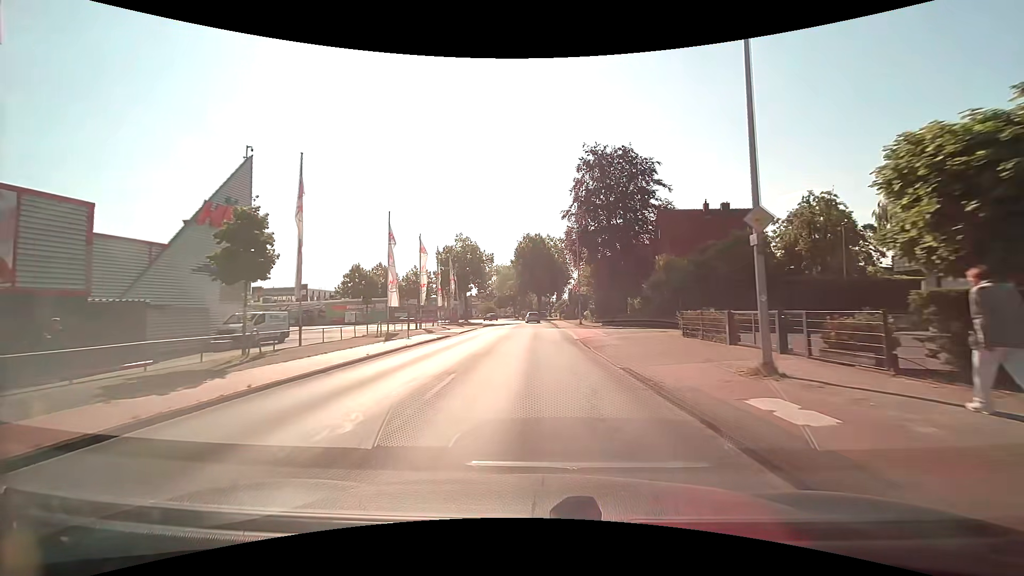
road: tertiary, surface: asphalt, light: Day
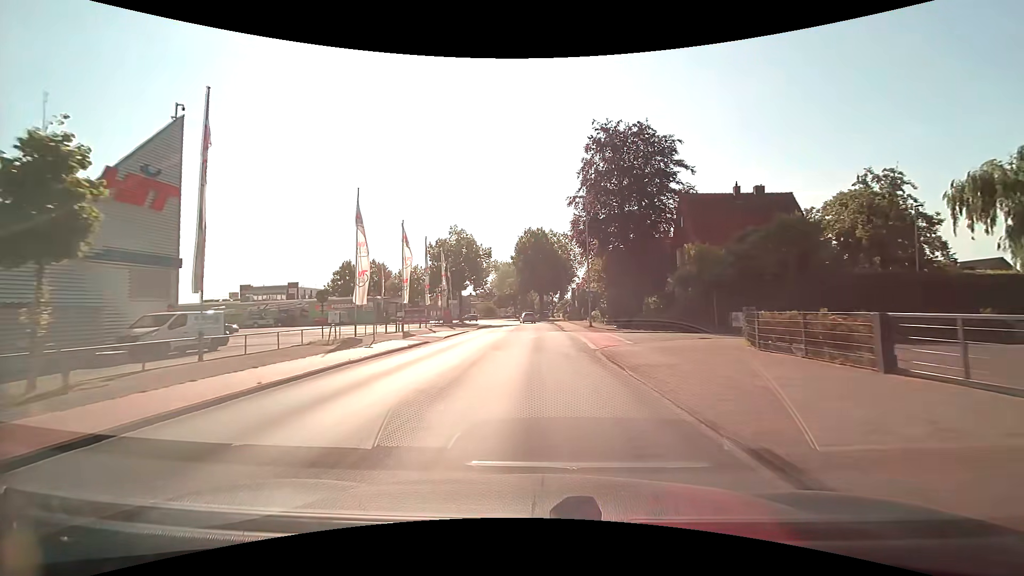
(0.0, +6.9) m; -1°
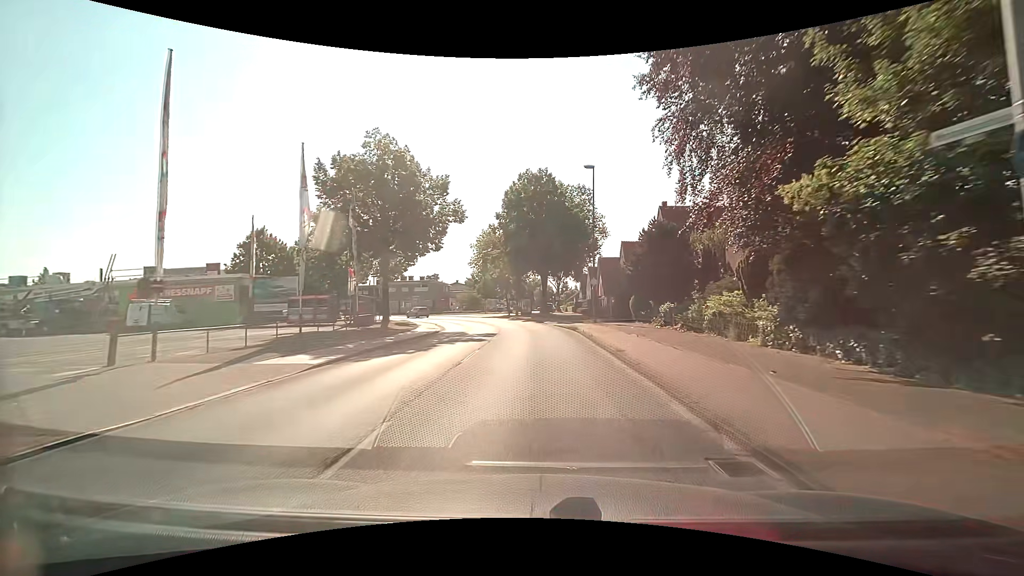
(+0.5, +34.3) m; +1°
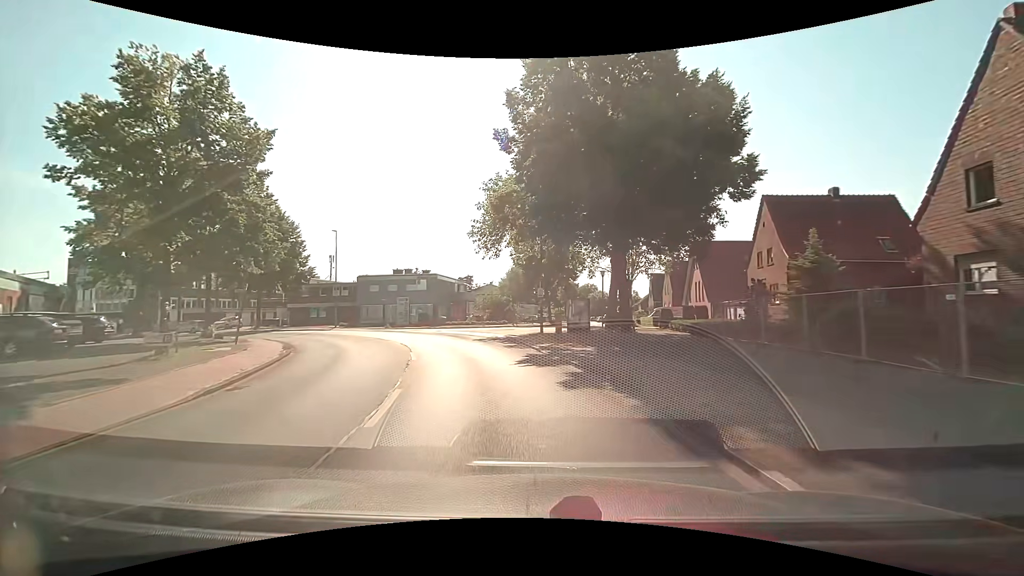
(-0.6, +32.7) m; -6°
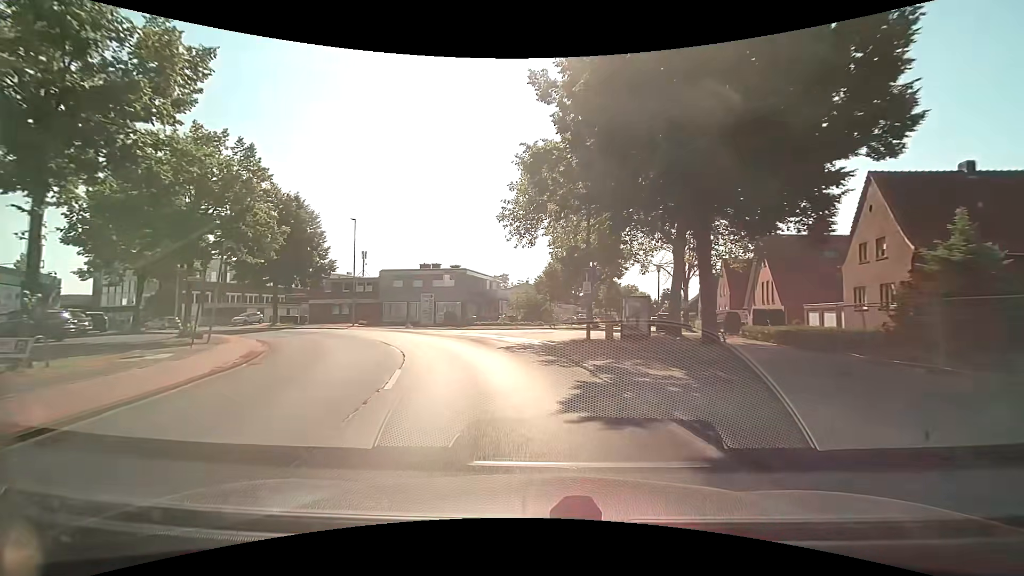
(-0.2, +6.3) m; -4°
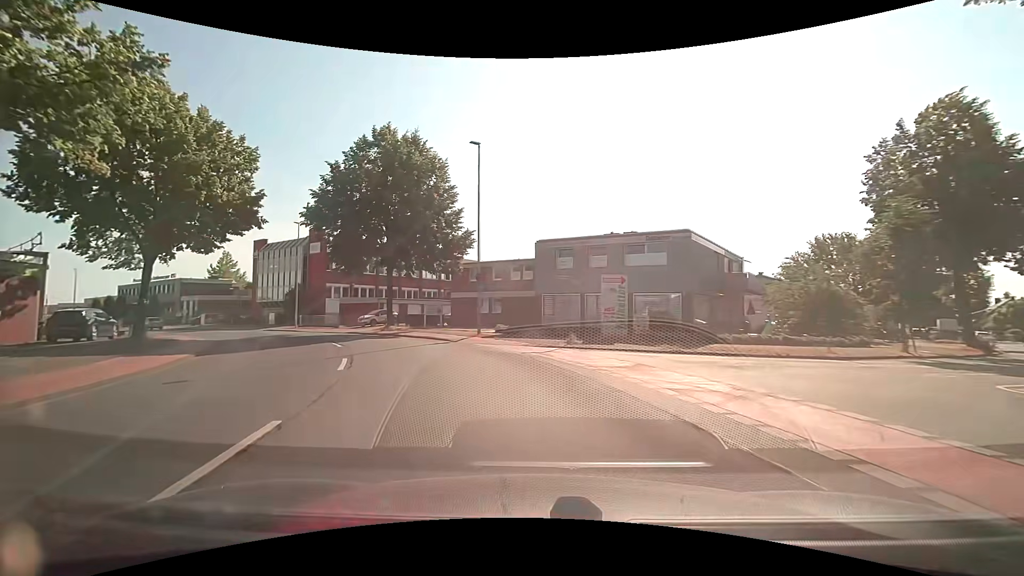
(-4.1, +24.1) m; -22°
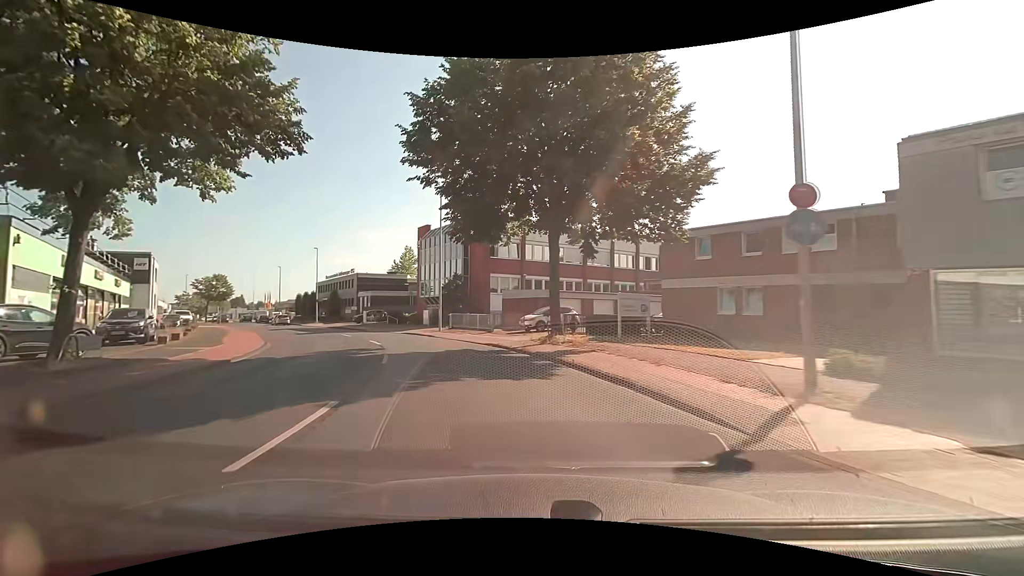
(-3.2, +17.5) m; -21°
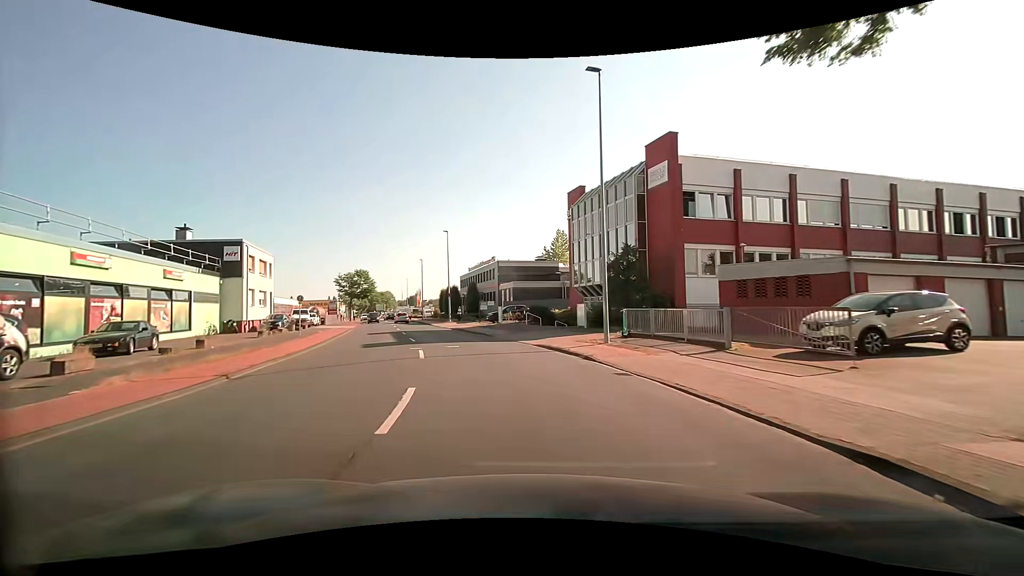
(-3.1, +17.3) m; -18°
(-1, +10) (-2, +20) (-5, +29) (-8, +39) (-11, +48) (-14, +58) (-17, +67) (-21, +77) (-24, +86) (-27, +96) m
